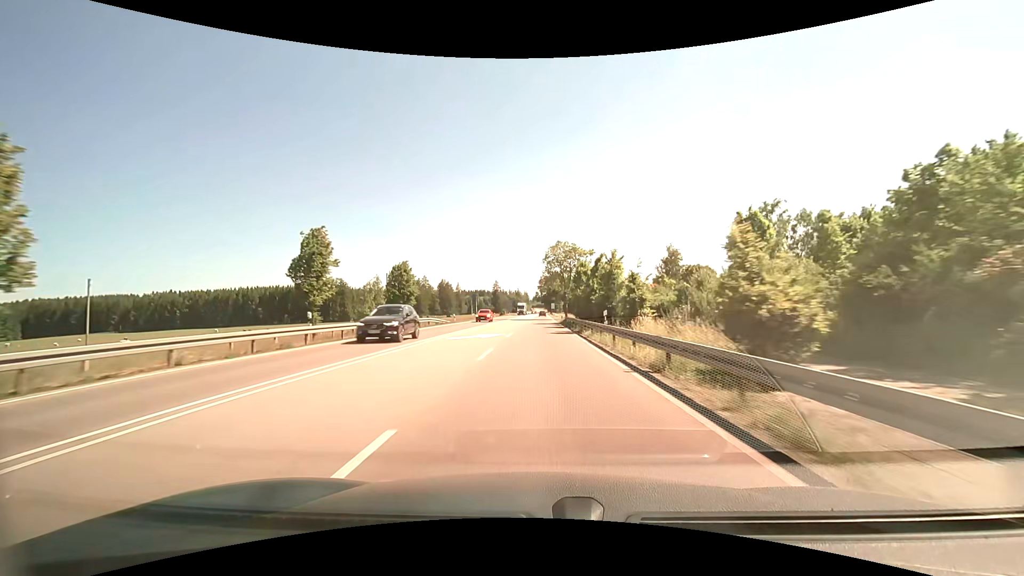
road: primary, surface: asphalt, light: Day
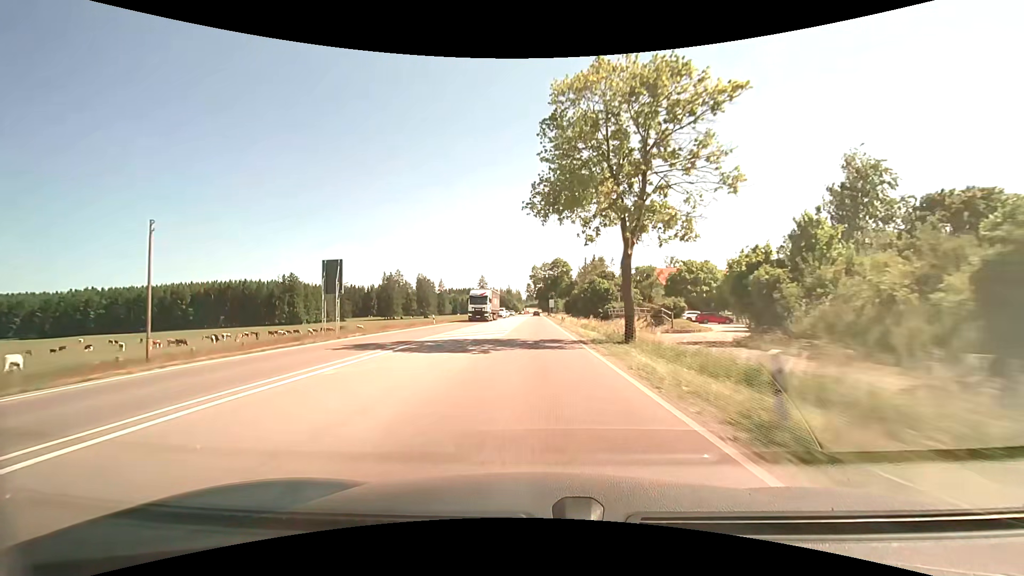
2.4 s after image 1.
(-0.3, +58.7) m; +1°
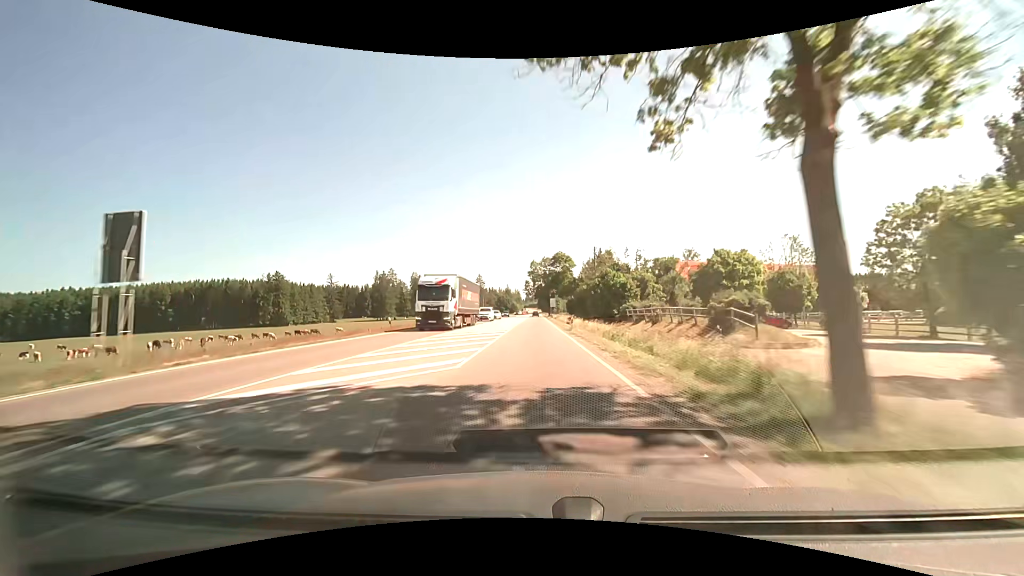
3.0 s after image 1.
(0.0, +14.7) m; 0°
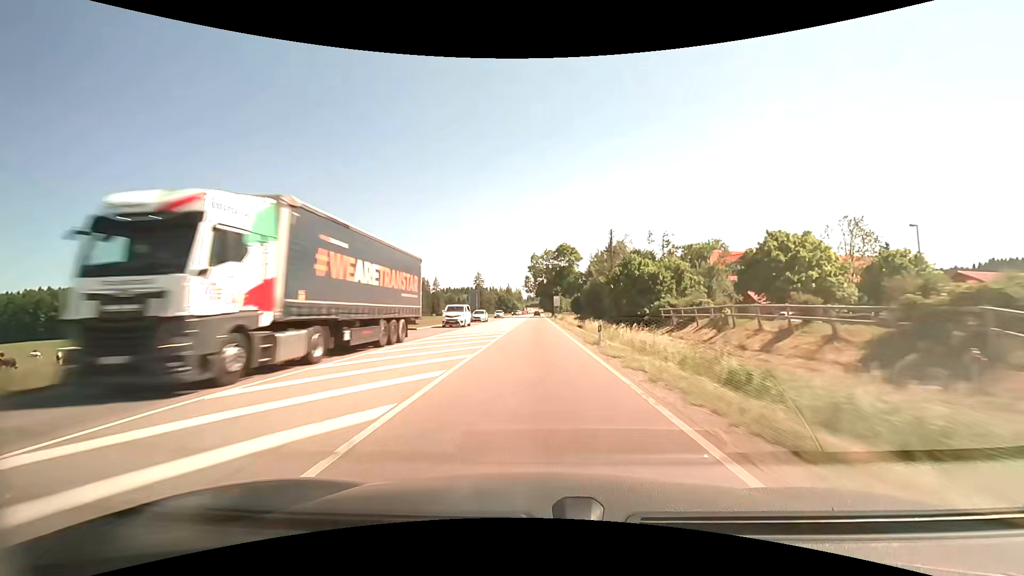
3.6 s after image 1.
(0.0, +14.8) m; 0°
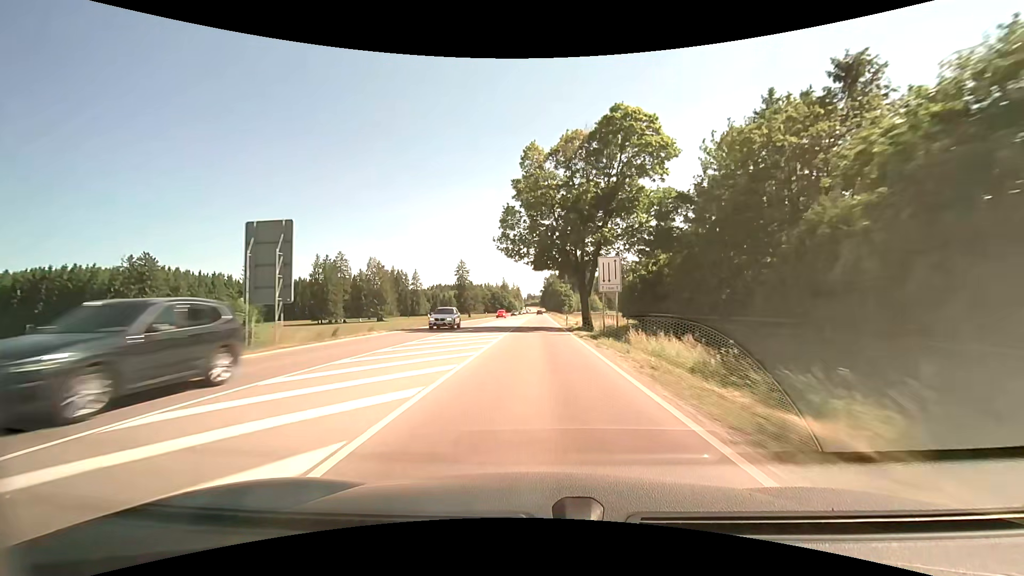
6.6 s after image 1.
(-1.1, +74.2) m; 0°
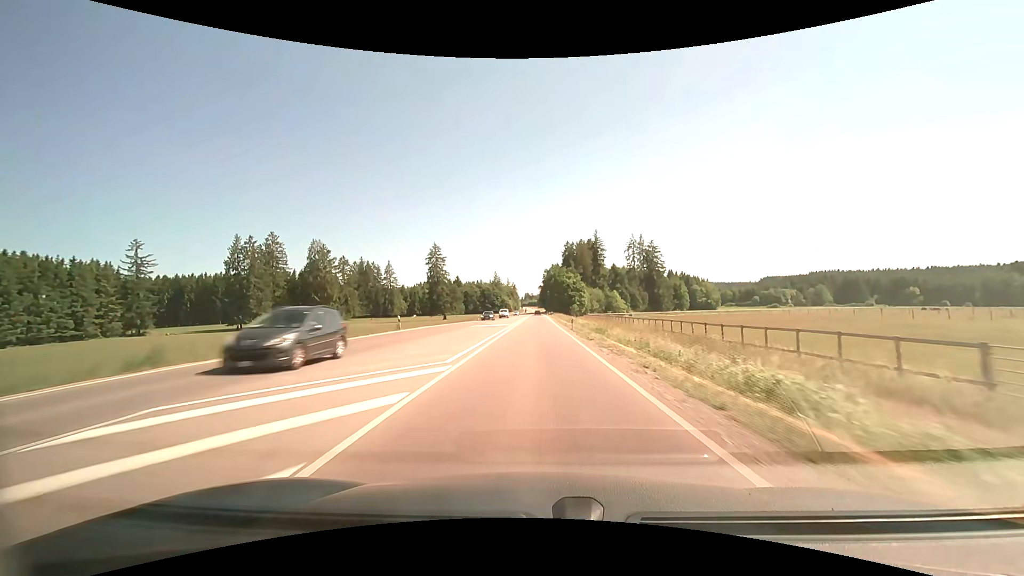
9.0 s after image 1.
(+0.9, +59.9) m; +1°
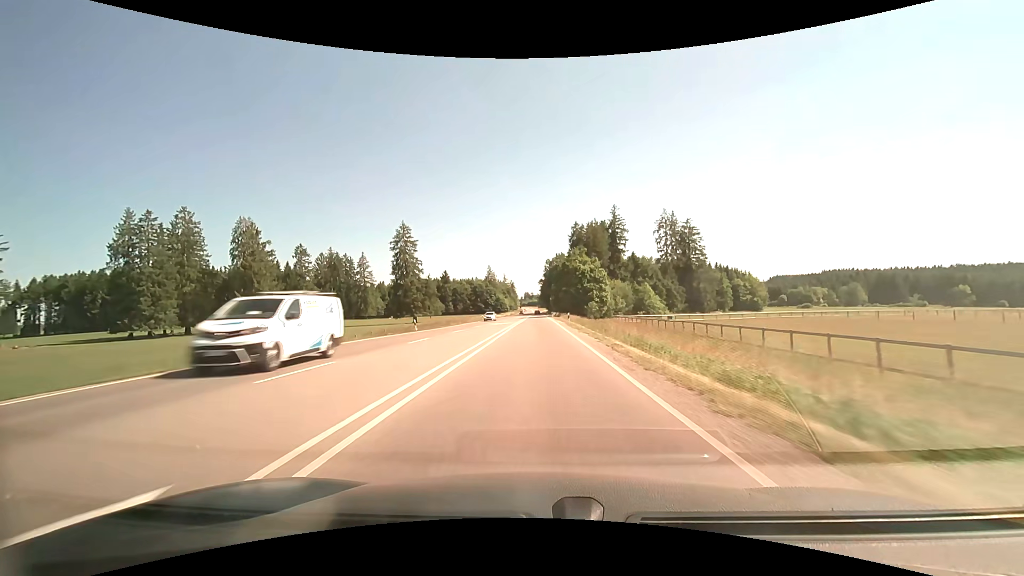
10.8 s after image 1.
(-0.9, +45.2) m; -2°
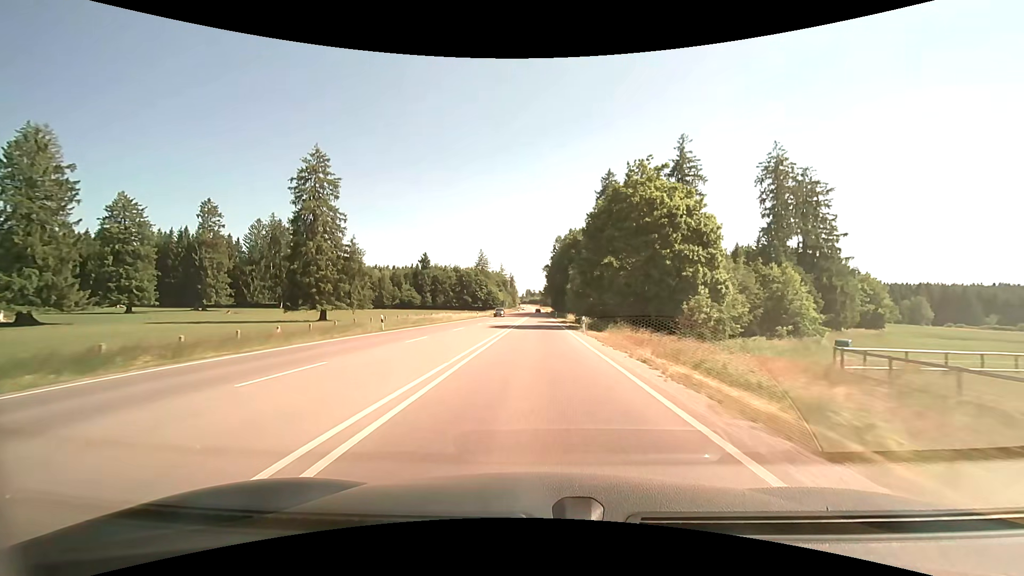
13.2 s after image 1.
(0.0, +60.4) m; +1°
(0, +10) (0, +20) (0, +30) (-1, +40) (-1, +50) (-1, +60) (-1, +70) (-2, +80) (-2, +90) (-2, +100) m
